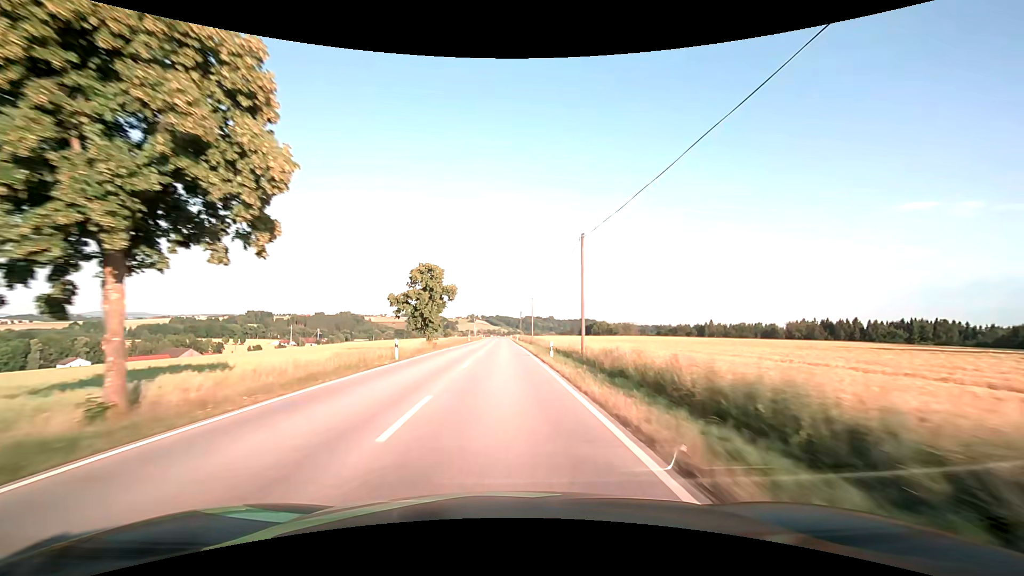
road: secondary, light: Day
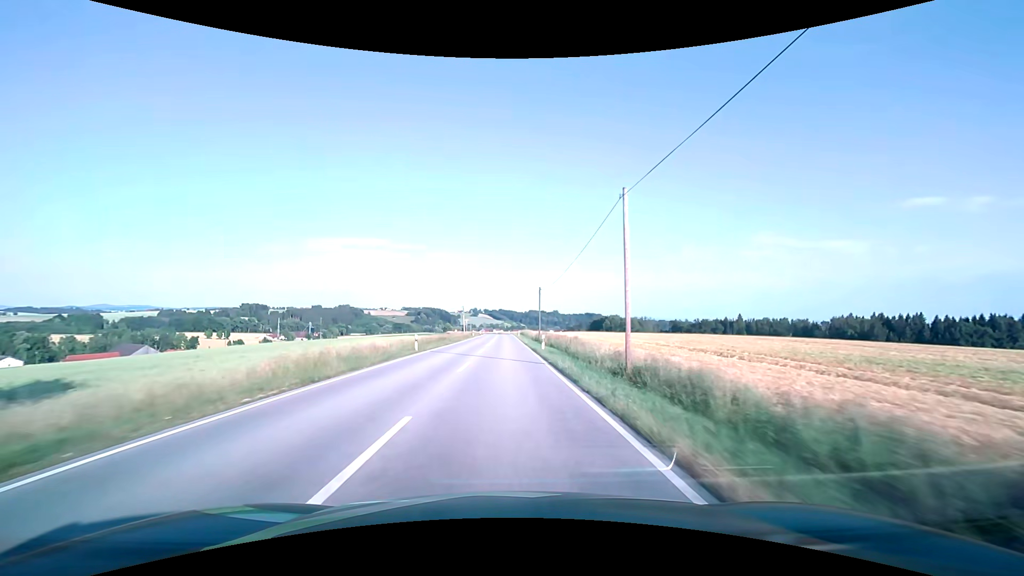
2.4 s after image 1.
(-0.3, +50.6) m; 0°
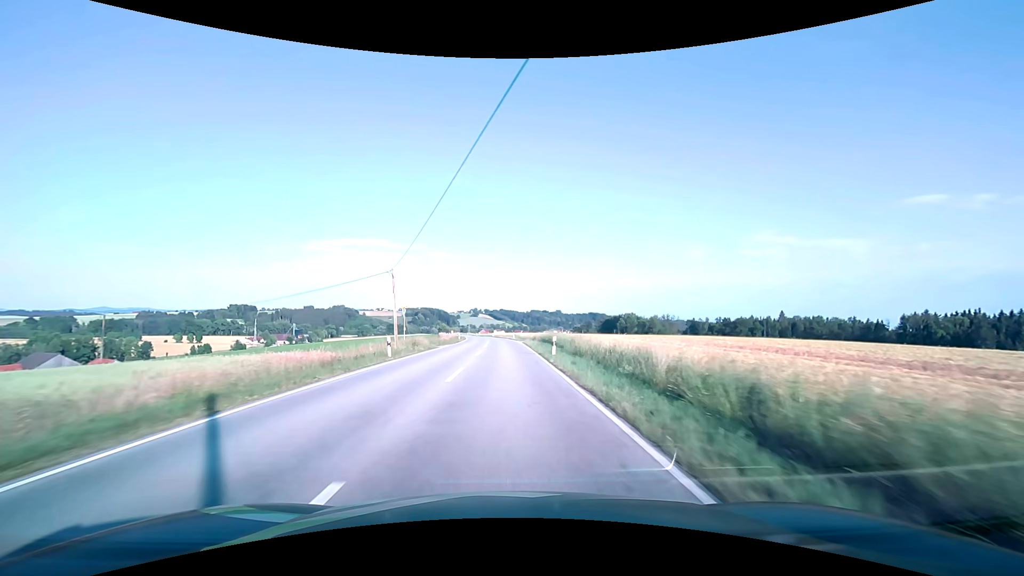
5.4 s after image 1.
(0.0, +63.0) m; 0°
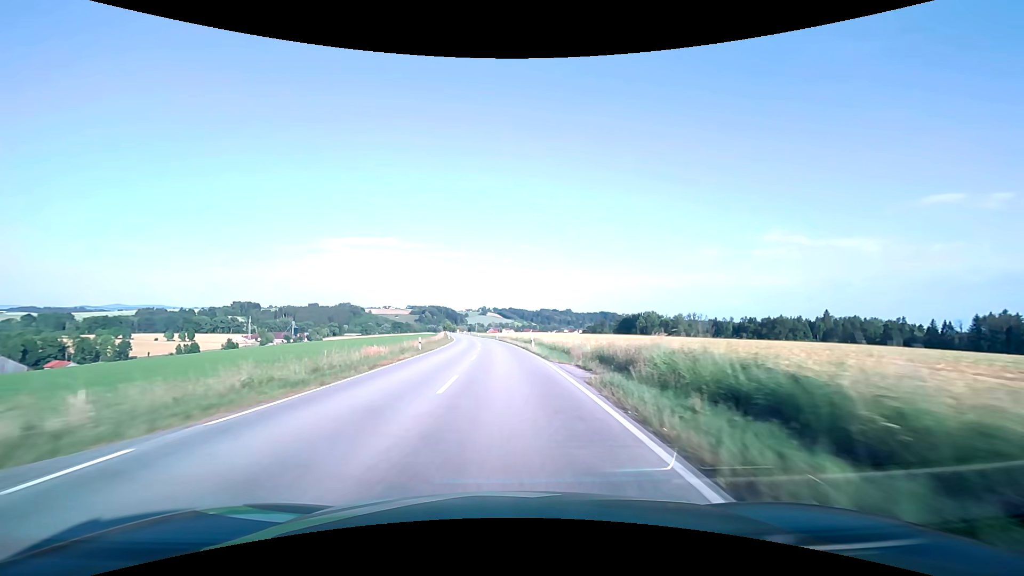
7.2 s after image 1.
(-0.1, +37.6) m; -1°
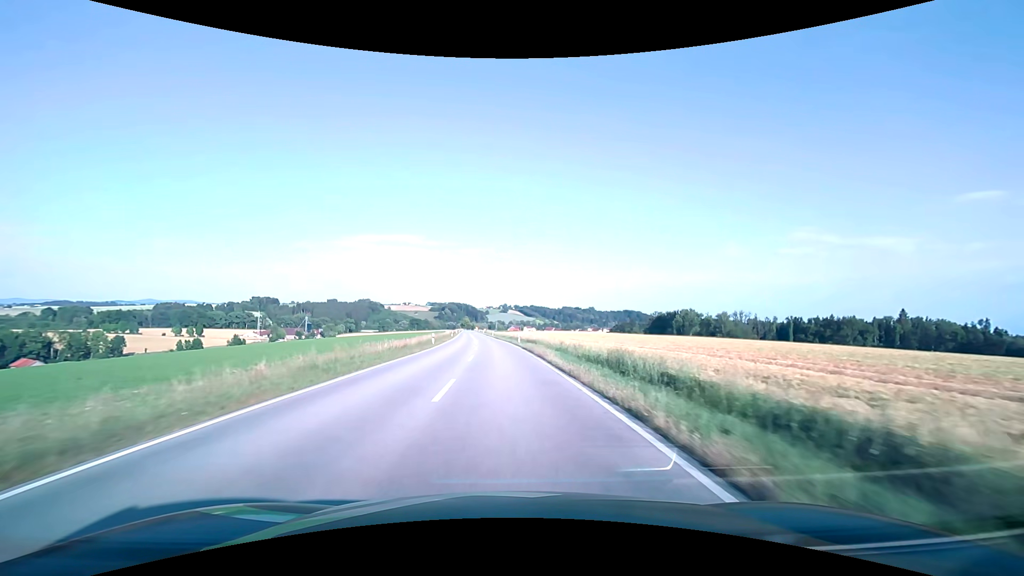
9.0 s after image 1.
(-0.7, +37.7) m; -2°
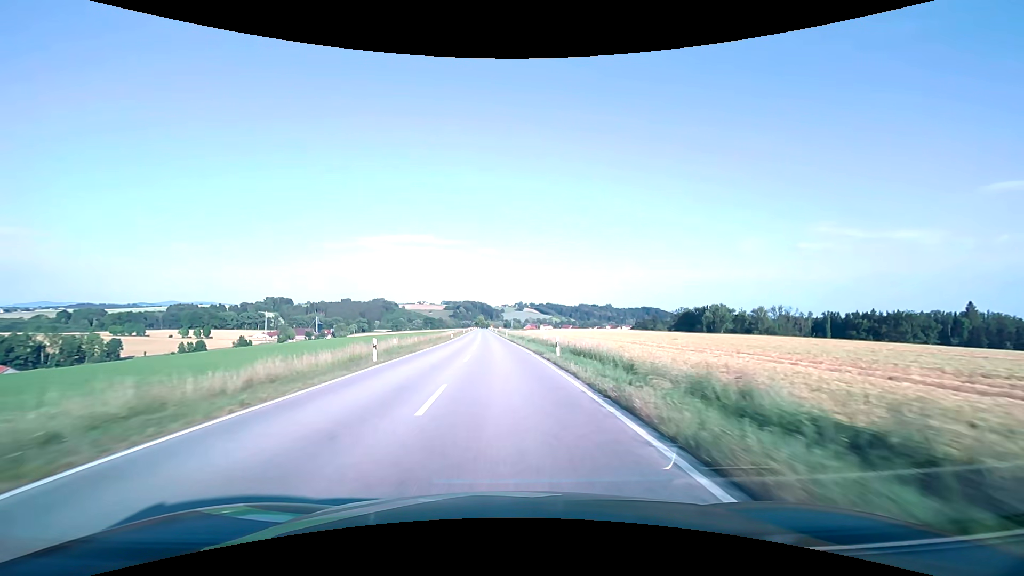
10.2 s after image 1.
(-0.4, +25.2) m; -2°
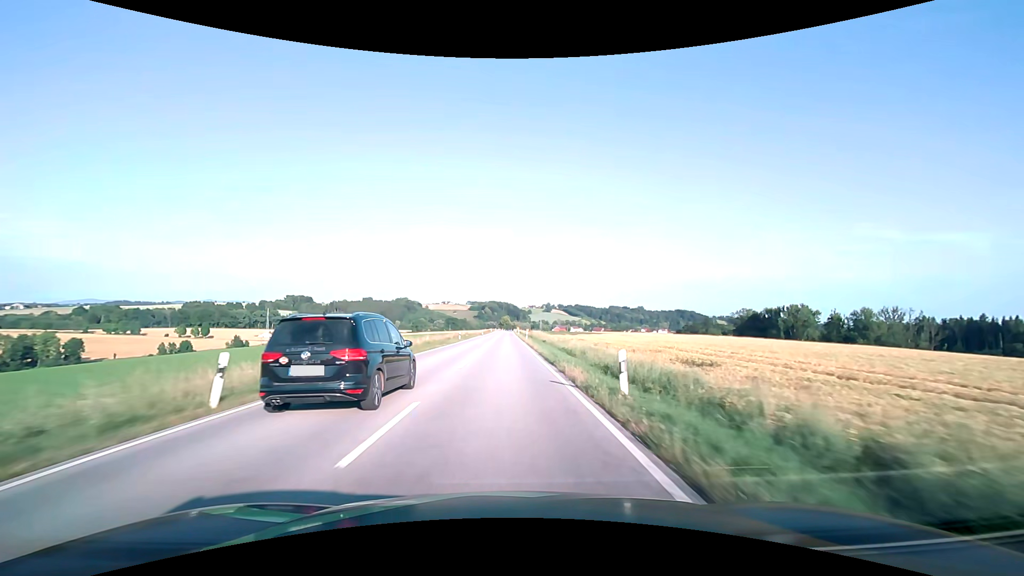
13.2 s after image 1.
(-1.9, +62.7) m; -3°
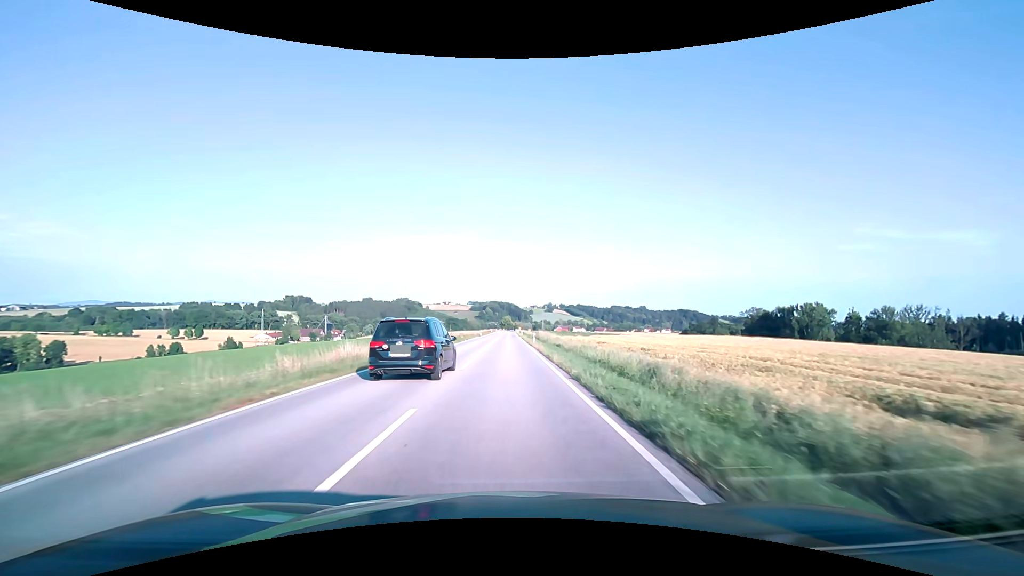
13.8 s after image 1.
(0.0, +12.6) m; 0°
(0, +10) (0, +20) (0, +30) (0, +40) (0, +50) (0, +60) (0, +70) (0, +80) (0, +90) (0, +100) m
